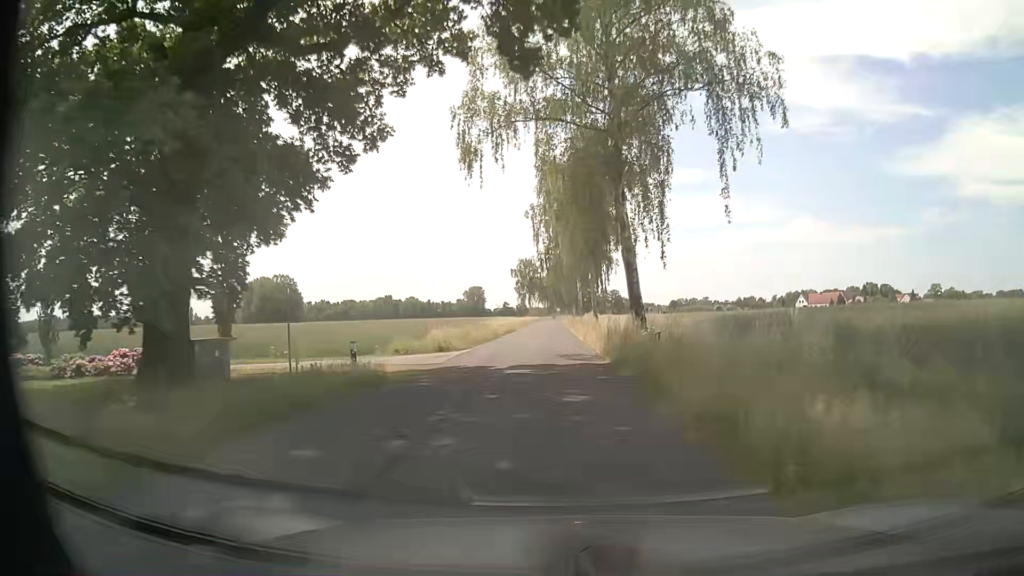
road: secondary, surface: asphalt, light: Day
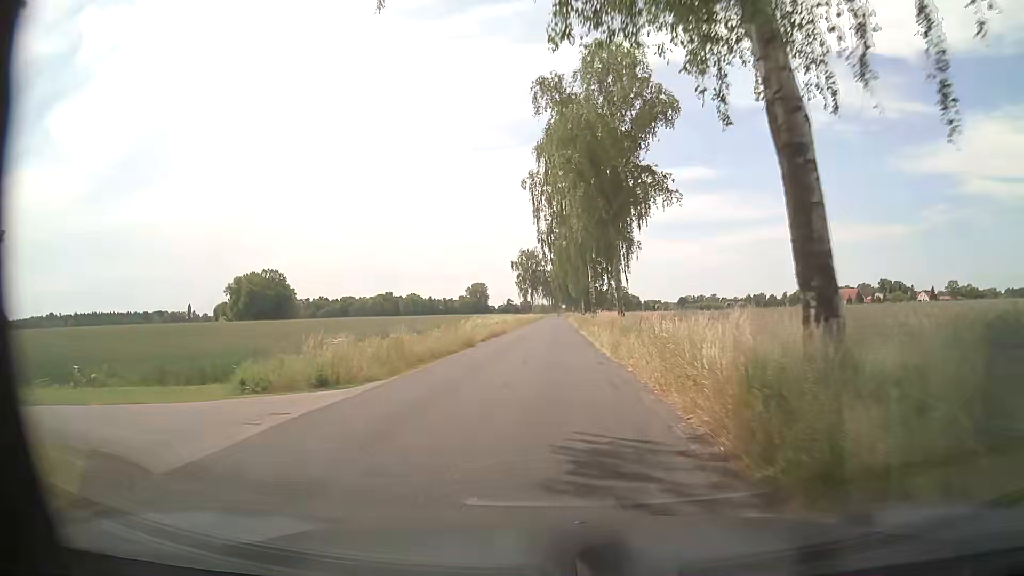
(0.0, +16.7) m; -1°
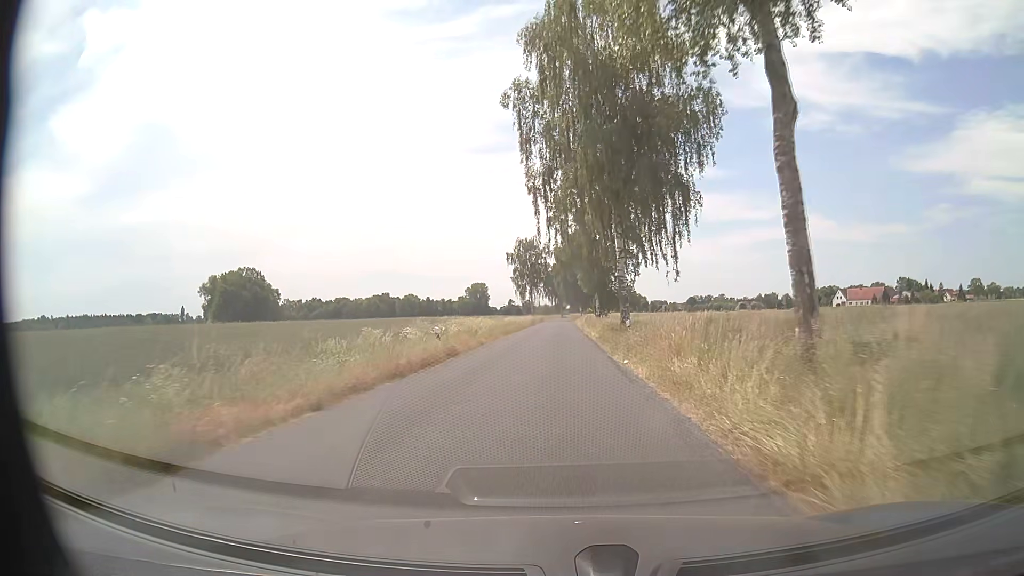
(+0.1, +25.1) m; 0°
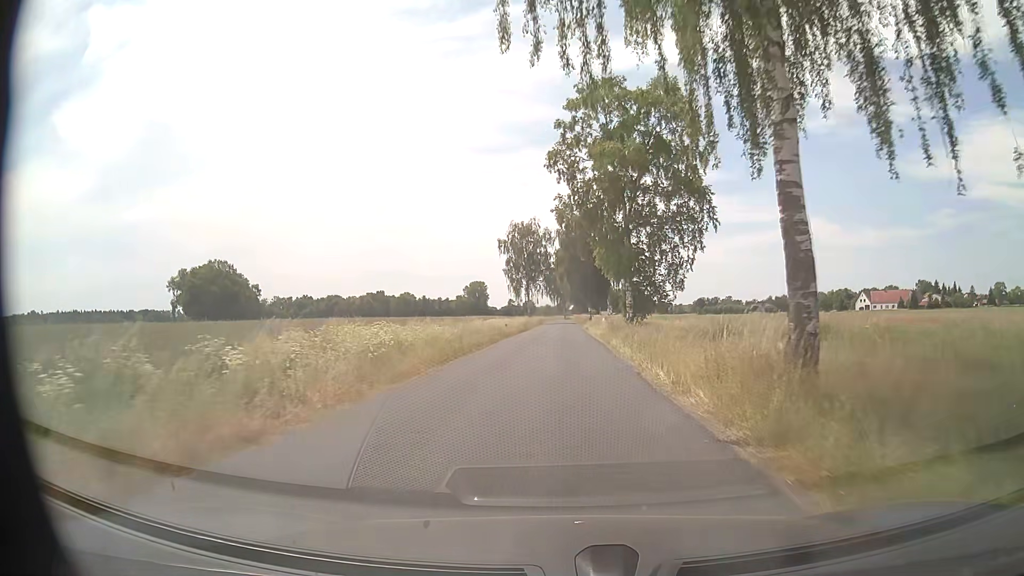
(-0.2, +25.1) m; -1°
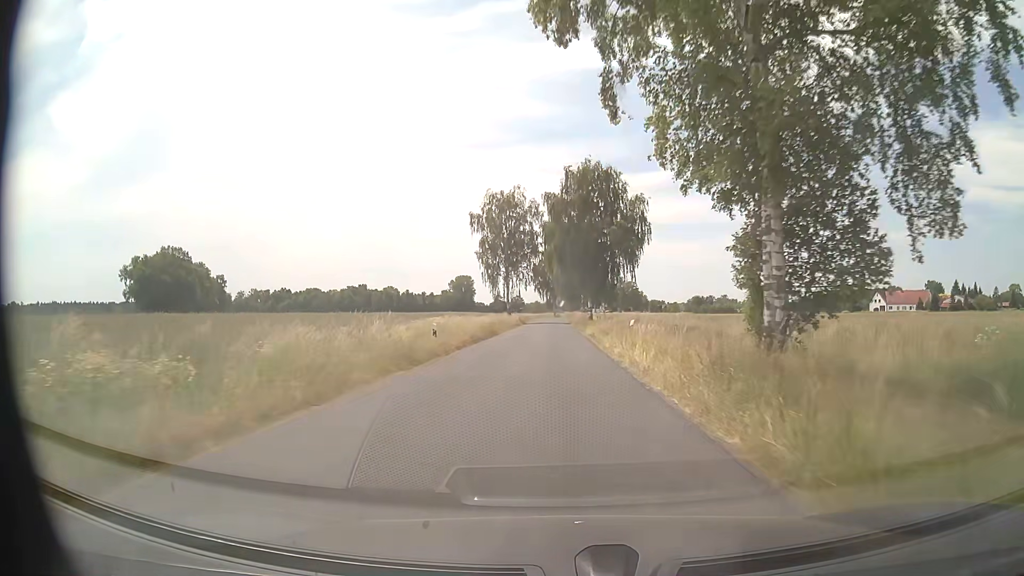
(+0.3, +25.1) m; +1°
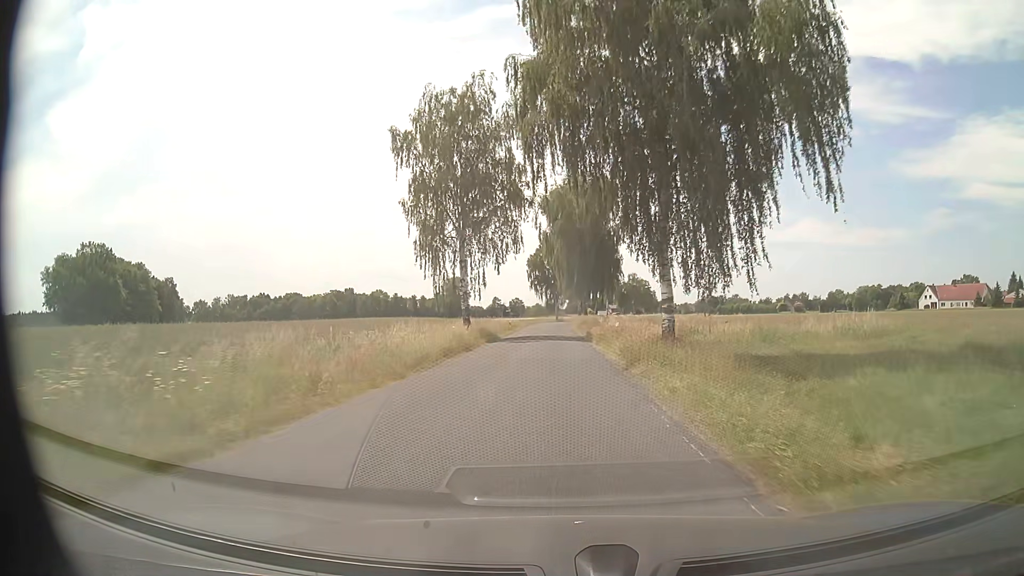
(+0.1, +41.8) m; 0°
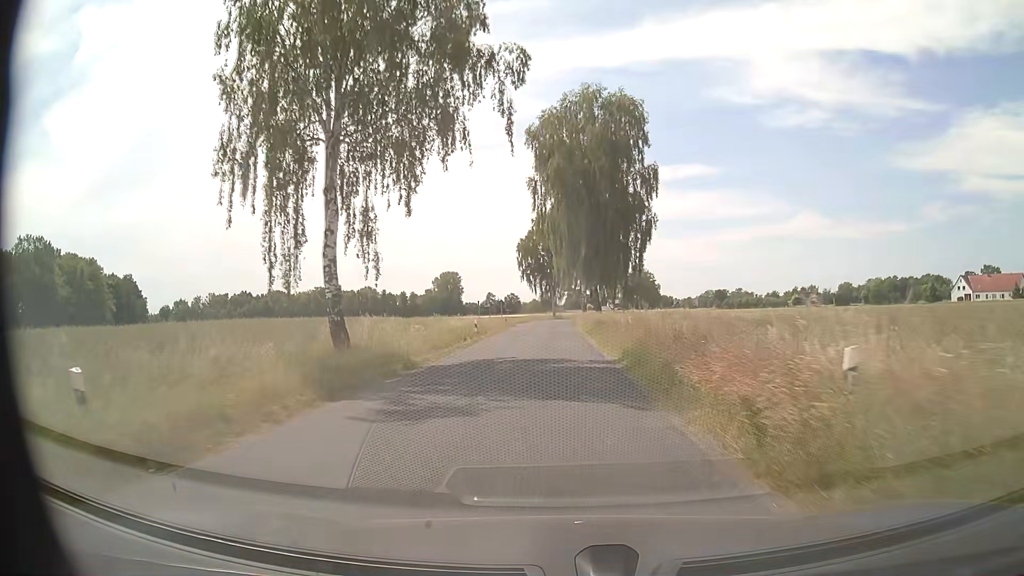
(+0.1, +25.1) m; 0°
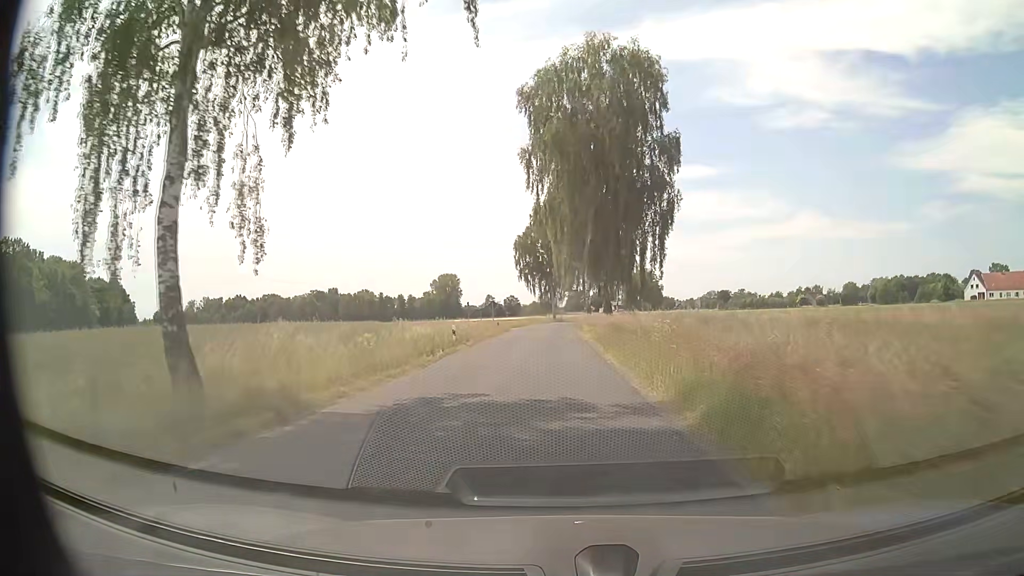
(+0.1, +8.4) m; 0°
(0, +10) (0, +20) (0, +30) (0, +40) (0, +50) (0, +60) (0, +70) (+1, +80) (+2, +90) (+3, +100) m
